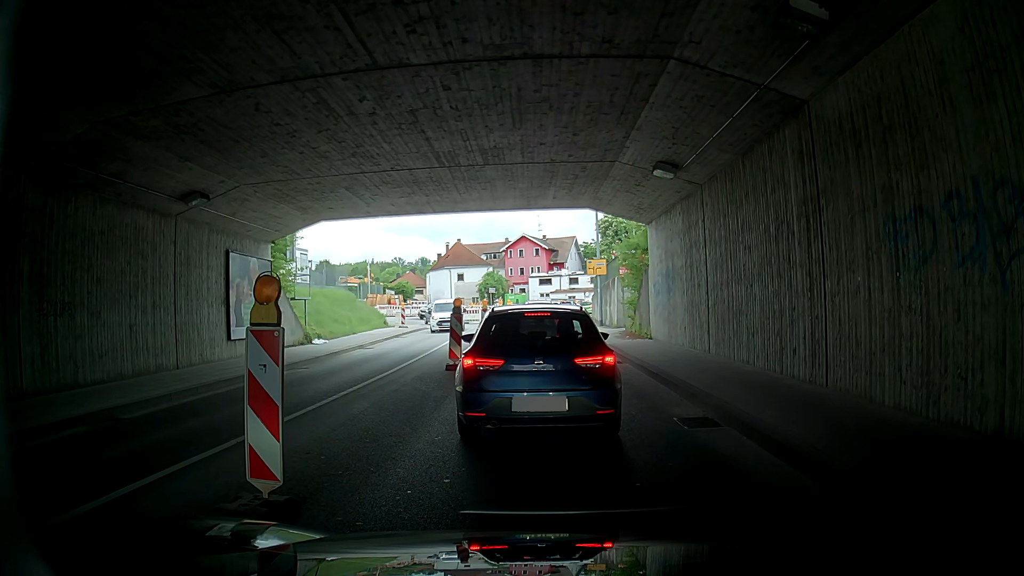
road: tertiary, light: Day
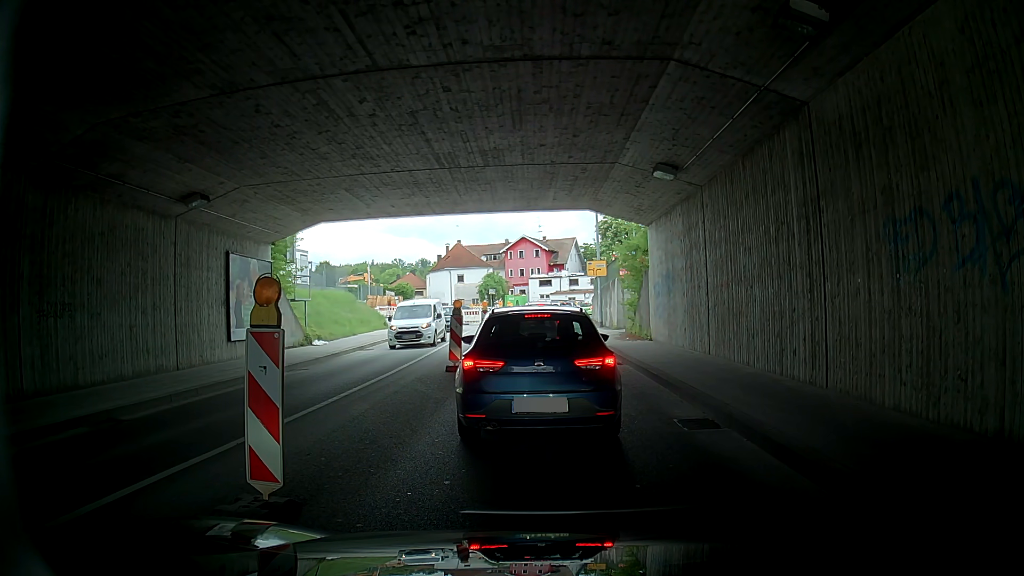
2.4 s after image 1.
(0.0, +0.1) m; 0°
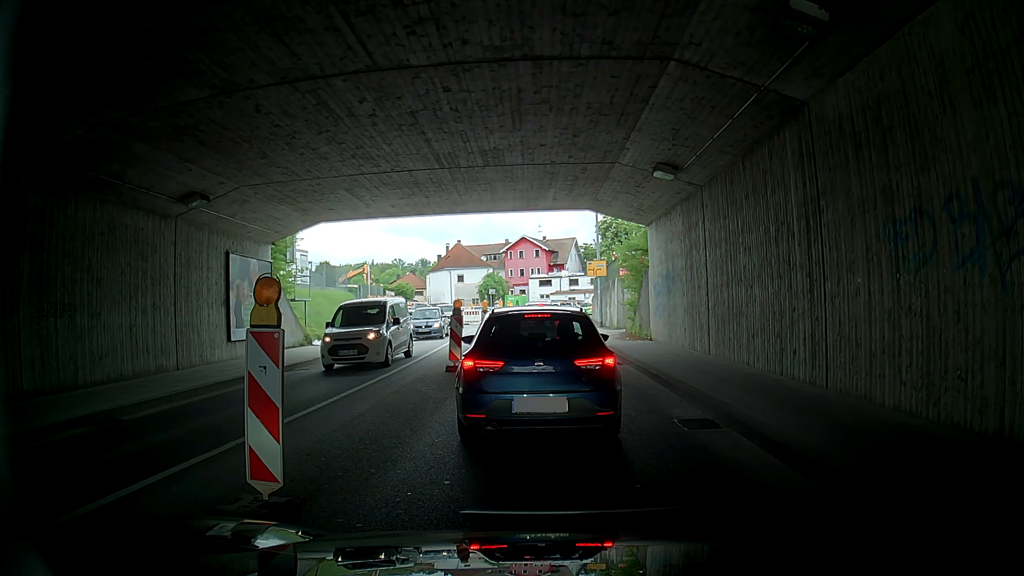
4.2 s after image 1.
(0.0, 0.0) m; 0°
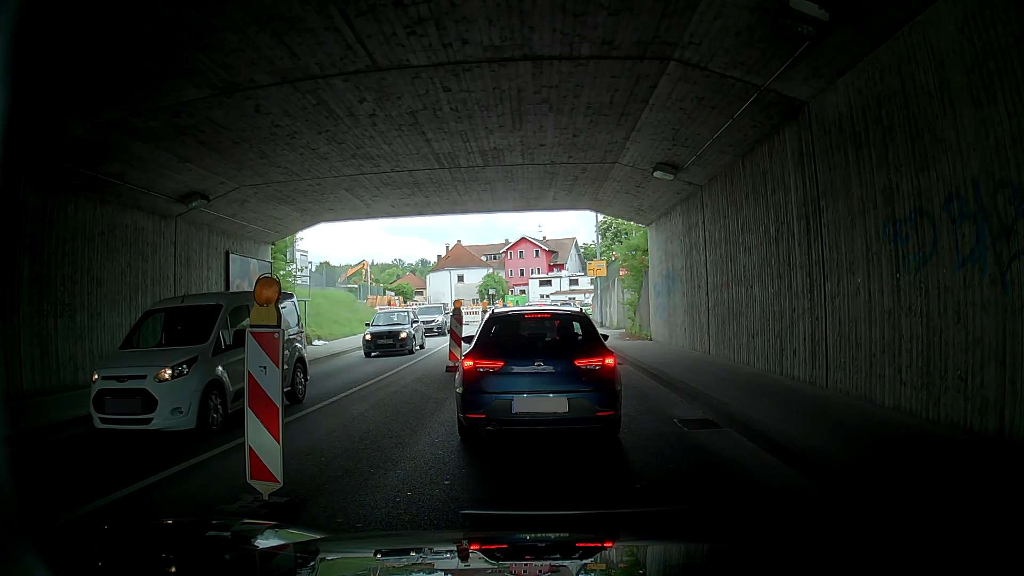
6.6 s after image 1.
(0.0, 0.0) m; 0°
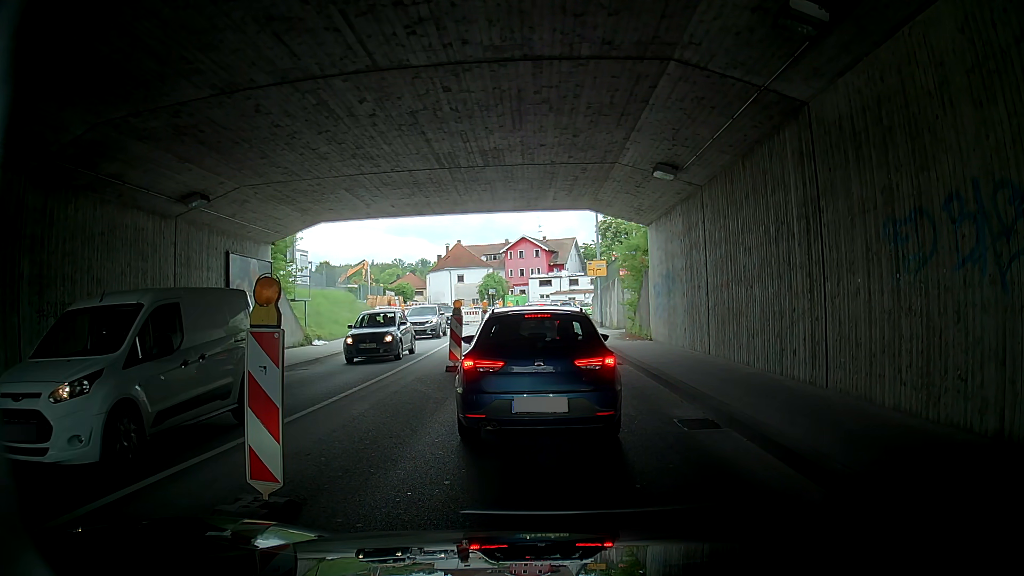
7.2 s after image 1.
(0.0, 0.0) m; 0°
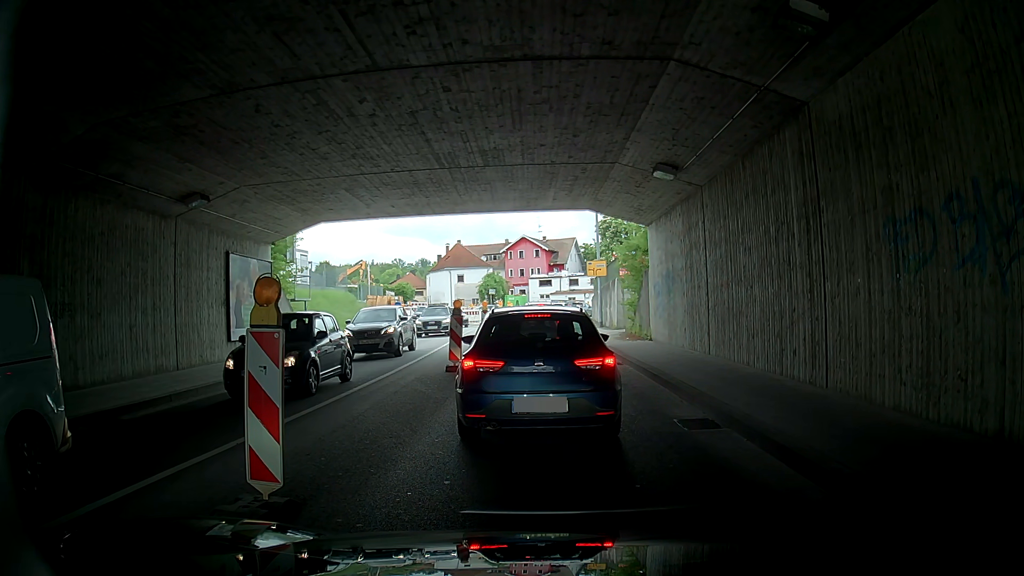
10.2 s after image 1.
(0.0, 0.0) m; 0°
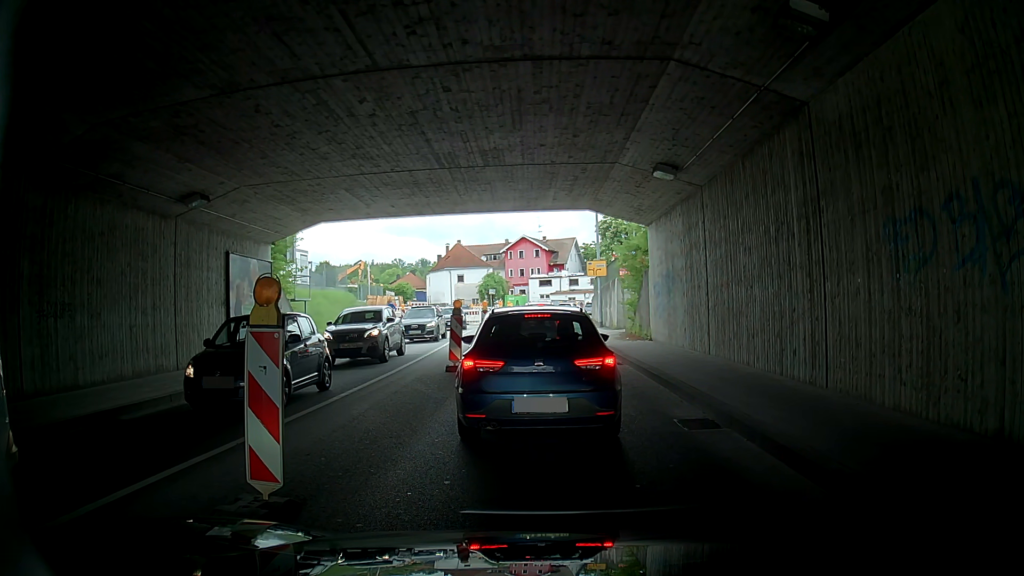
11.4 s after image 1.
(0.0, 0.0) m; 0°
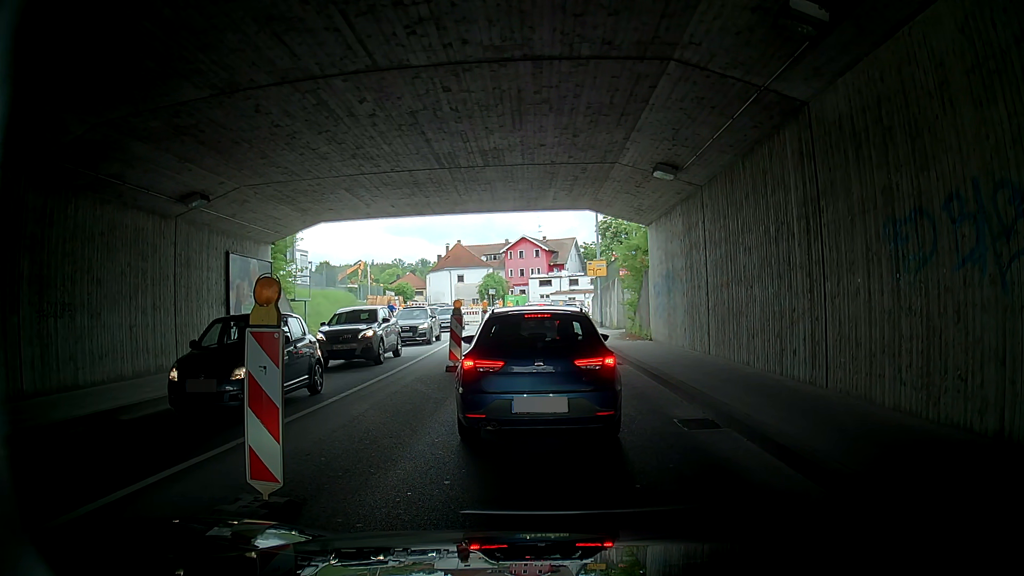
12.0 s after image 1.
(0.0, 0.0) m; 0°
